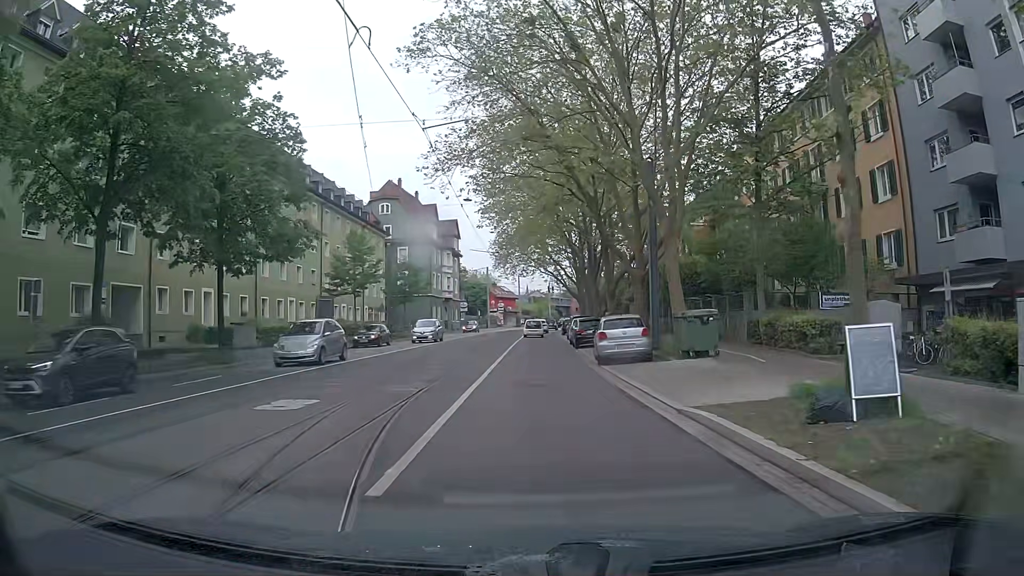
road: primary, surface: asphalt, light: Day
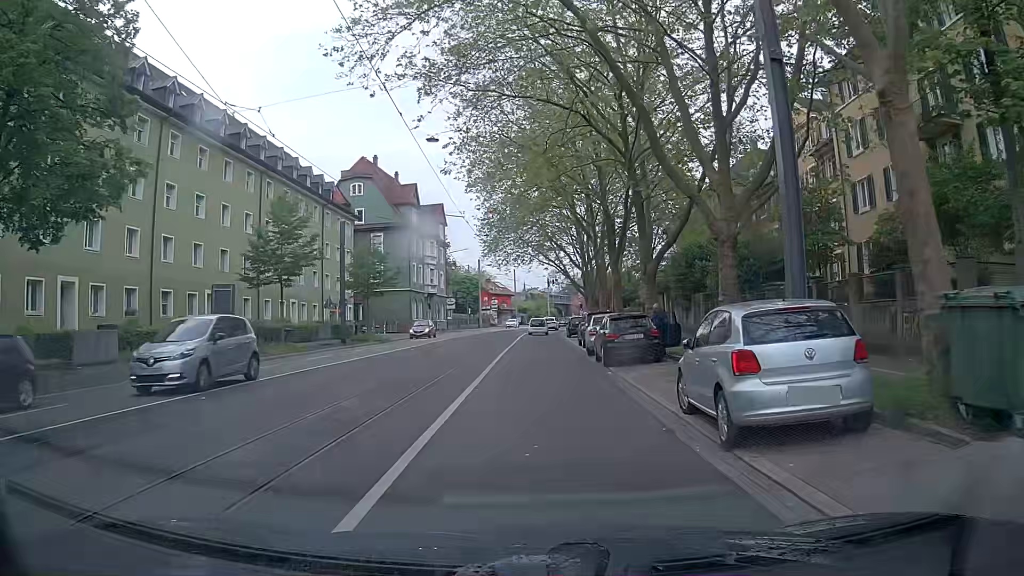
(-0.2, +13.7) m; -1°
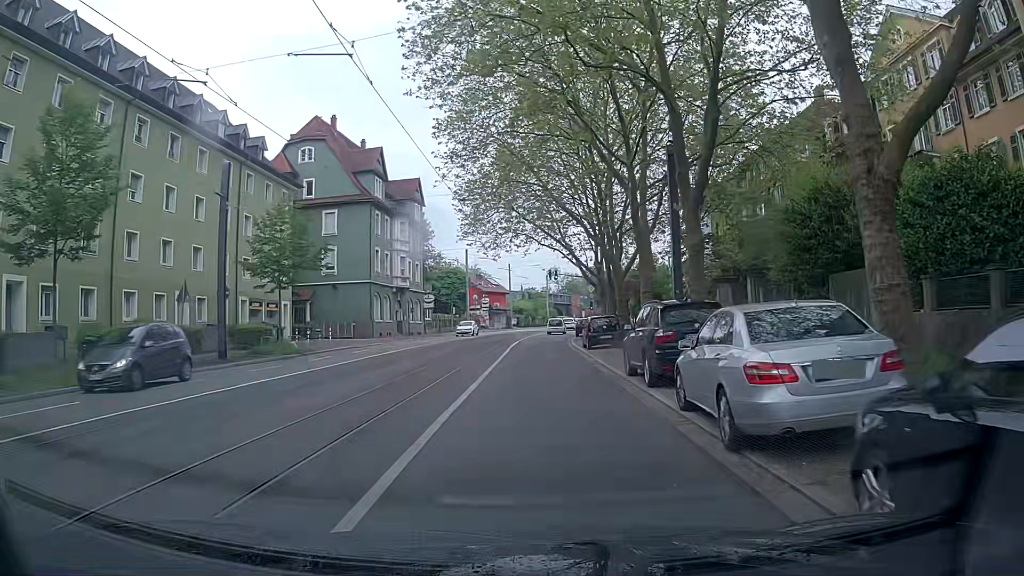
(-0.1, +17.8) m; 0°
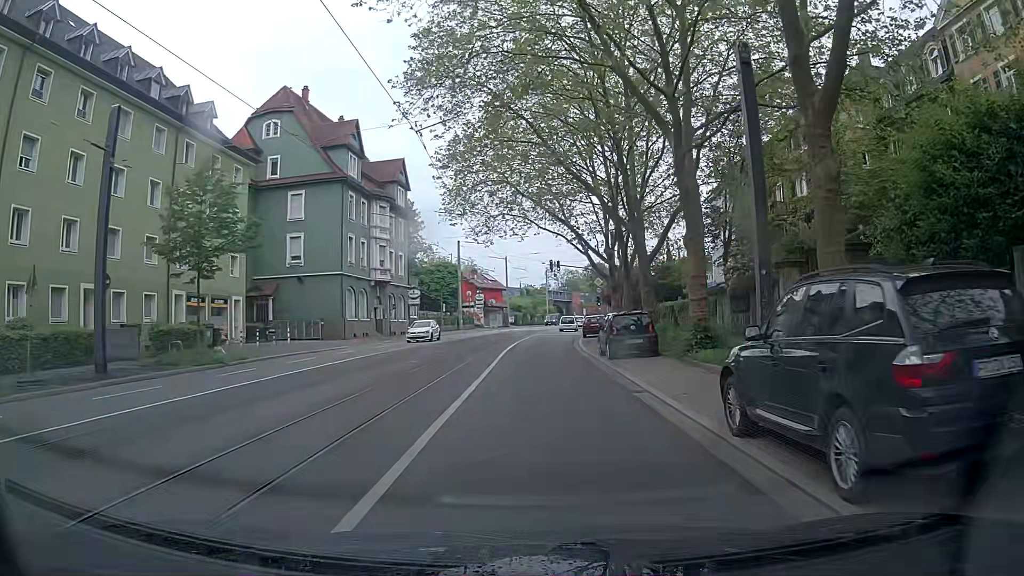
(-0.1, +8.6) m; +1°
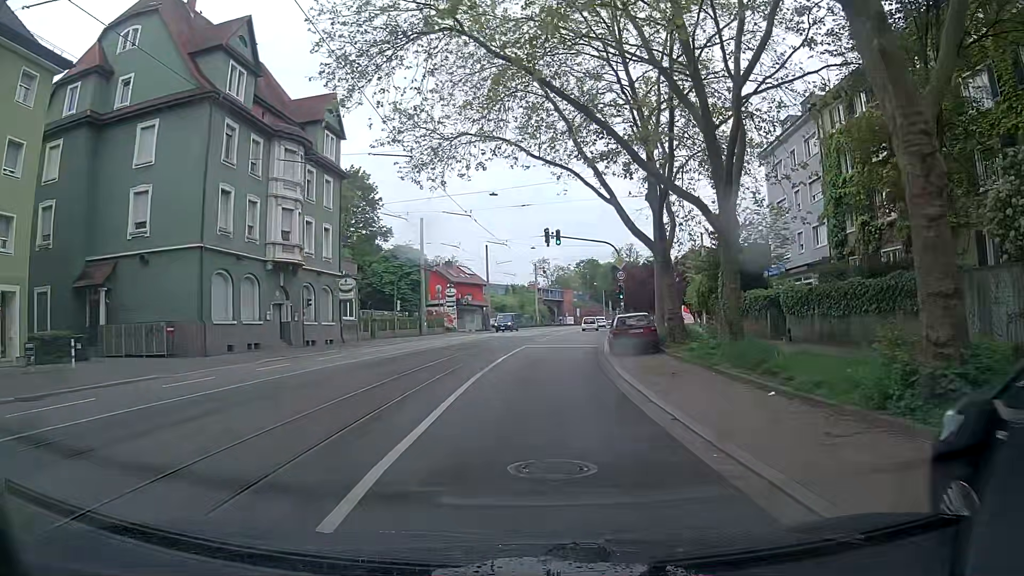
(-0.3, +21.0) m; 0°
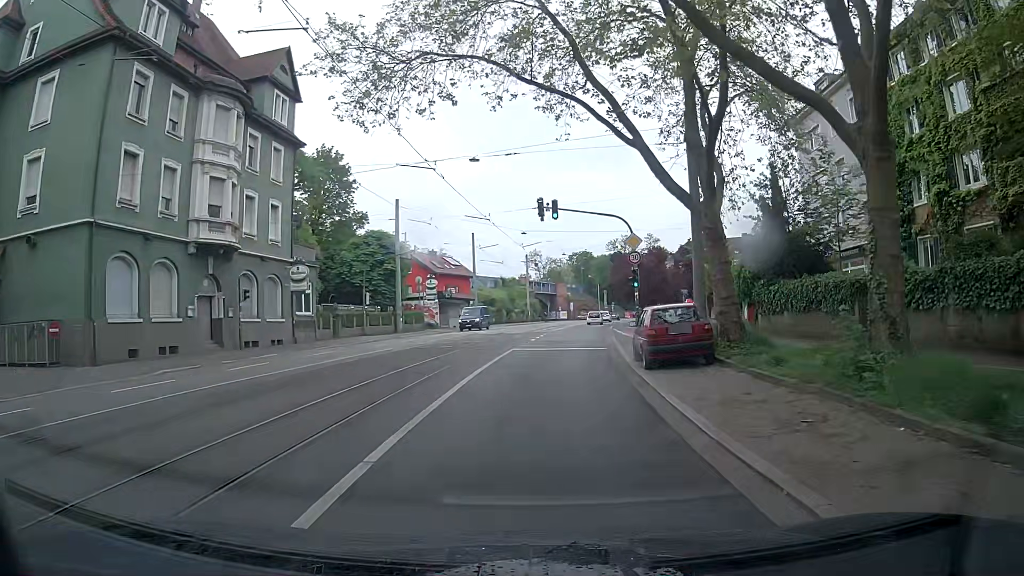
(0.0, +8.1) m; +1°
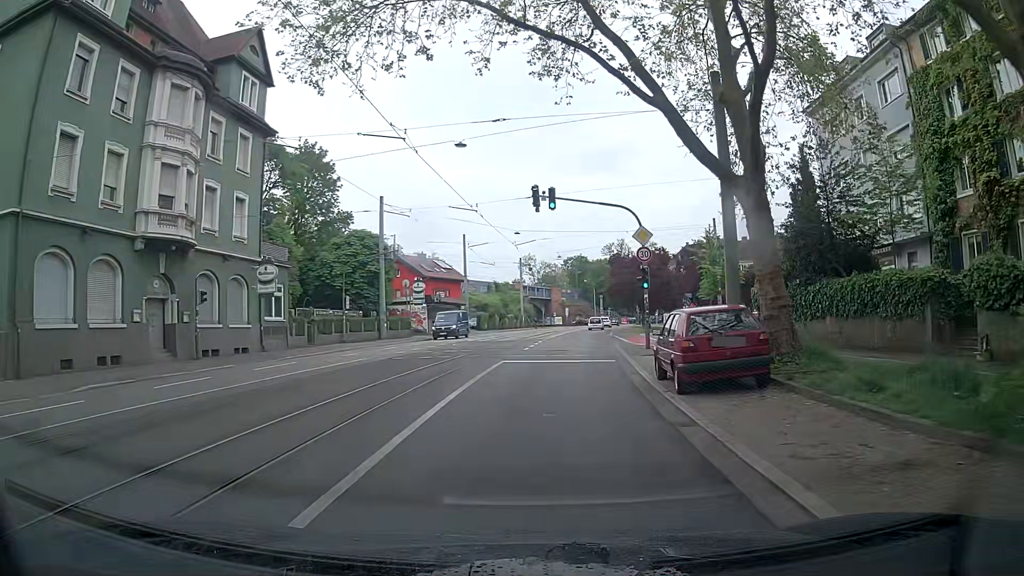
(0.0, +4.0) m; 0°
